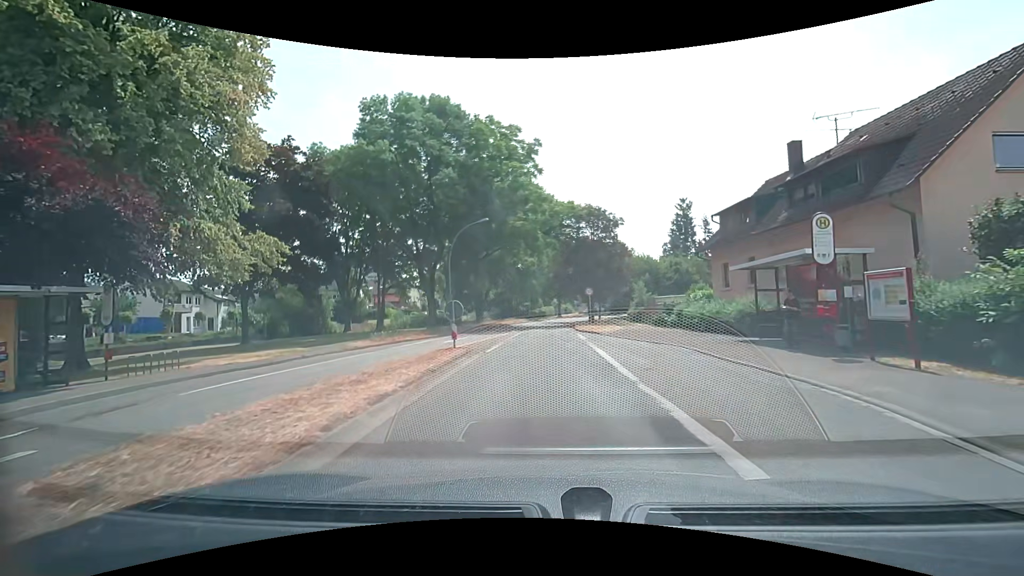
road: tertiary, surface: asphalt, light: Day
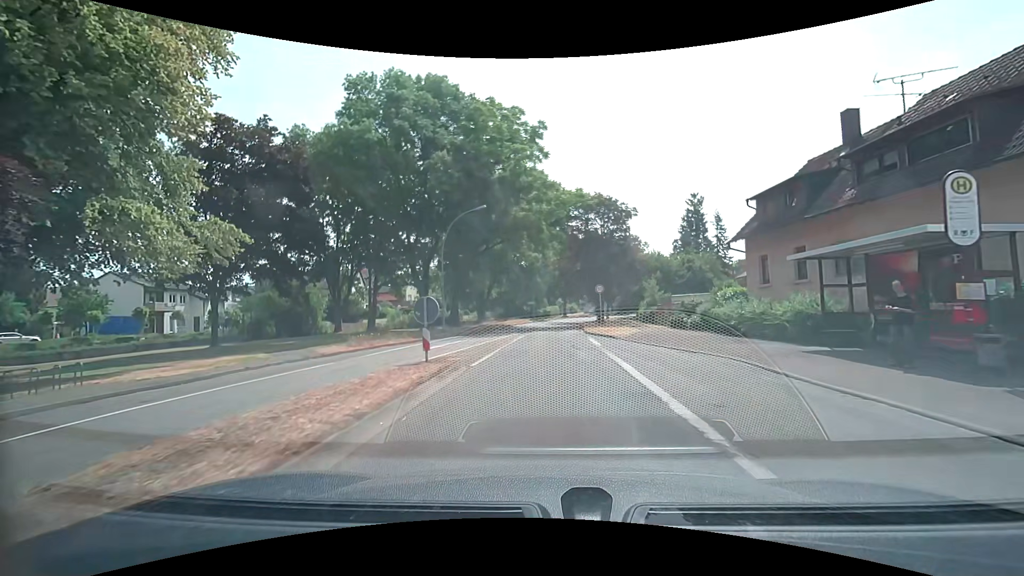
(0.0, +4.2) m; -1°
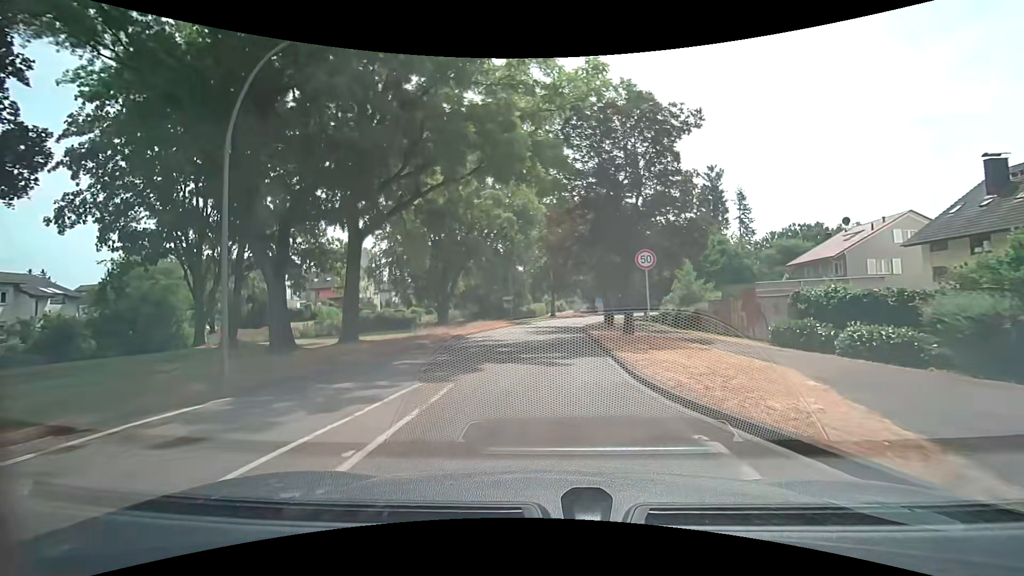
(+0.4, +20.2) m; +2°
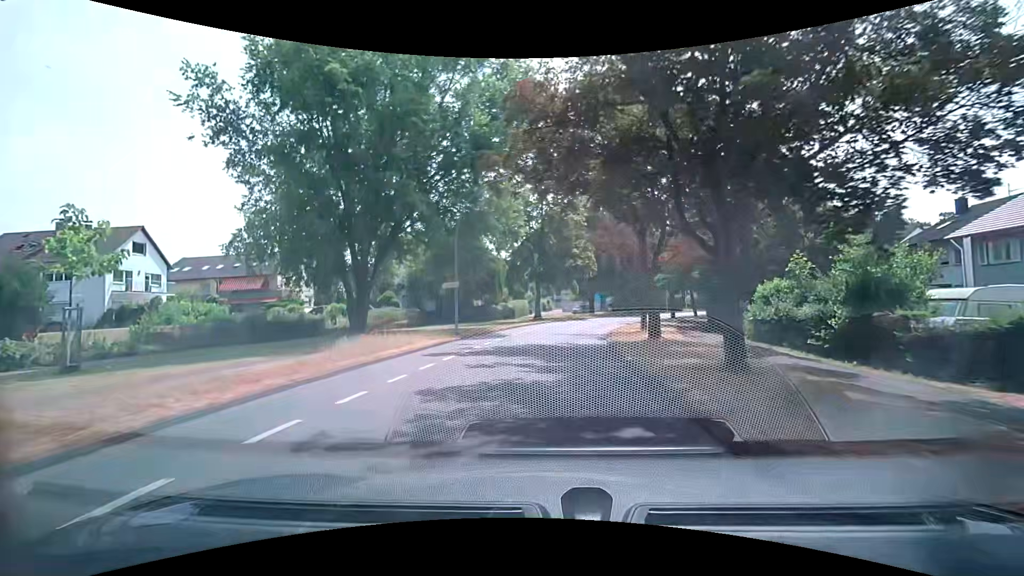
(+0.3, +23.4) m; +2°
(0, +10) (0, +20) (+1, +30) (+3, +40) (+6, +49) (+10, +58) (+15, +67) (+20, +76) (+25, +84) (+30, +93) m
